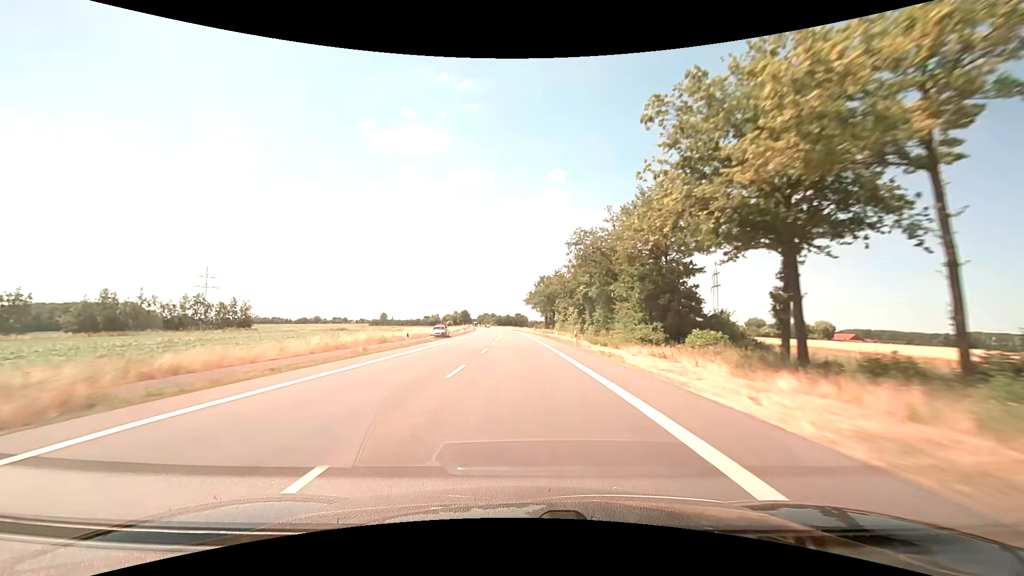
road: primary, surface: asphalt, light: Day
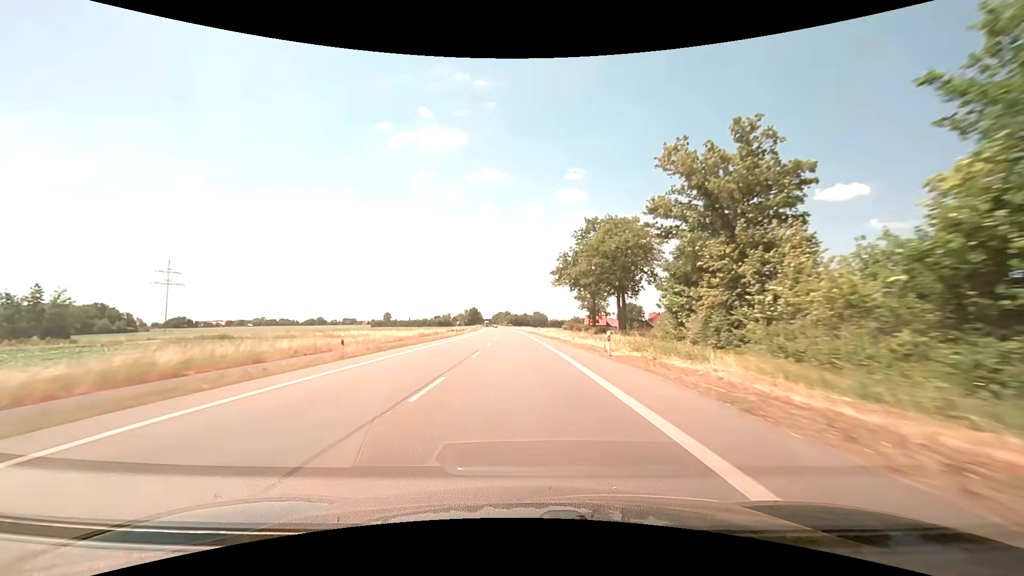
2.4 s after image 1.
(-1.2, +63.6) m; -2°
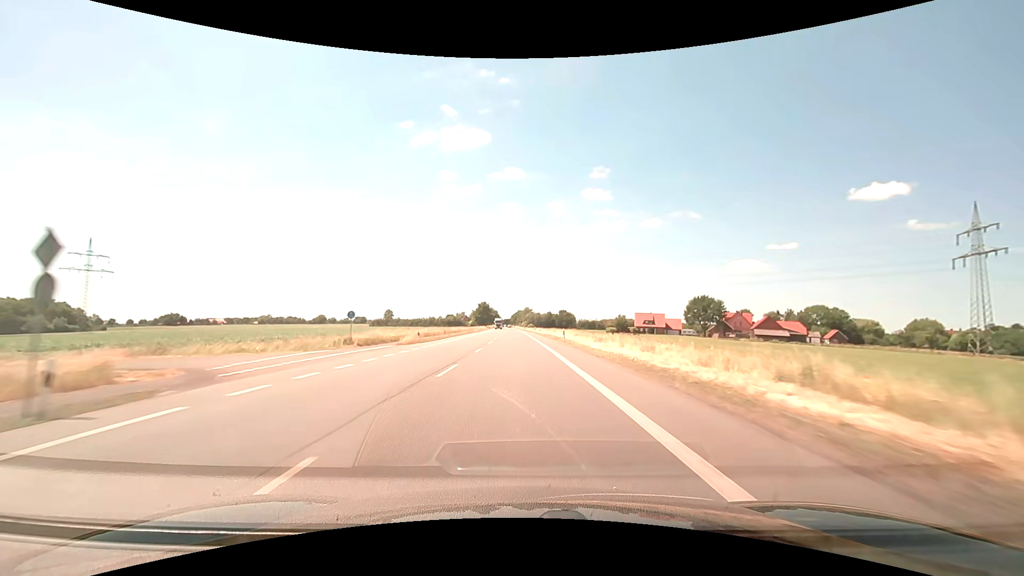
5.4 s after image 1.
(-1.4, +79.8) m; -2°
